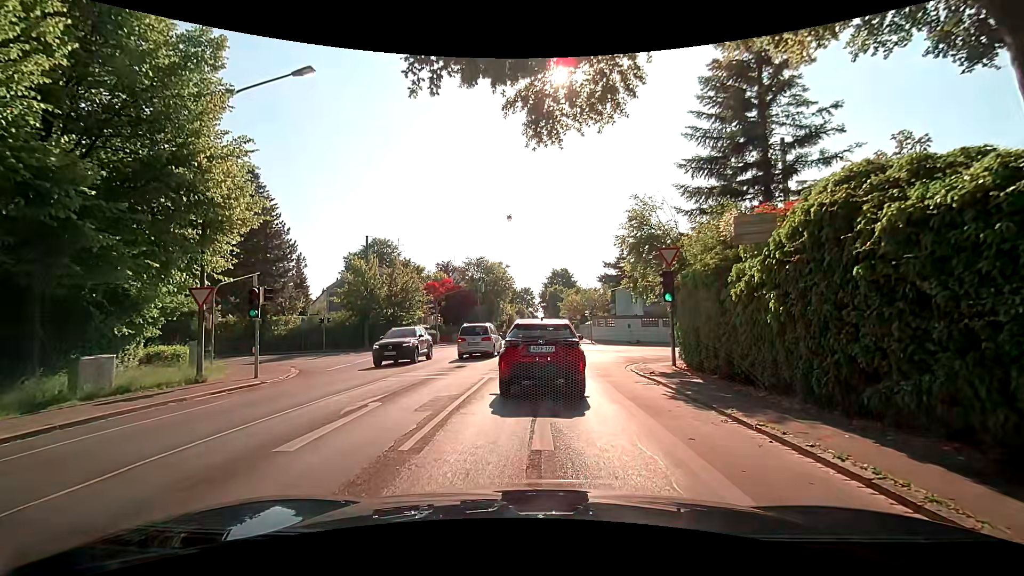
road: tertiary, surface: asphalt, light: Day
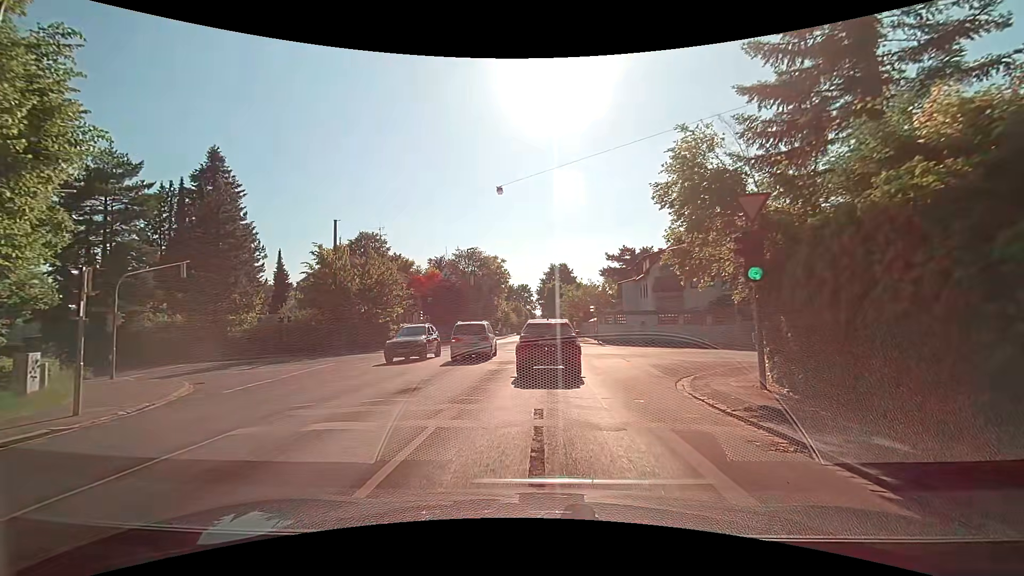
(0.0, +7.4) m; 0°
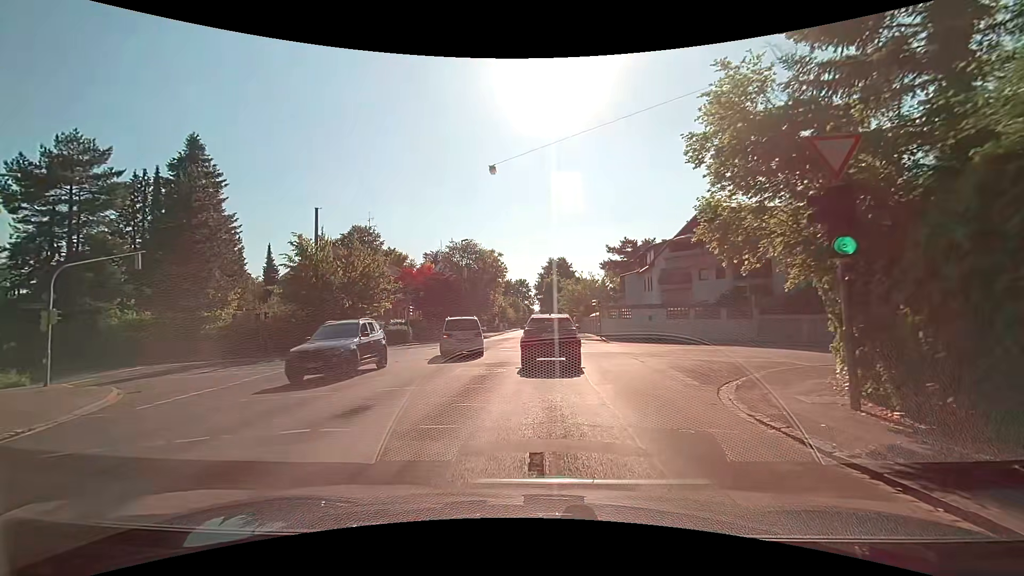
(0.0, +3.2) m; 0°
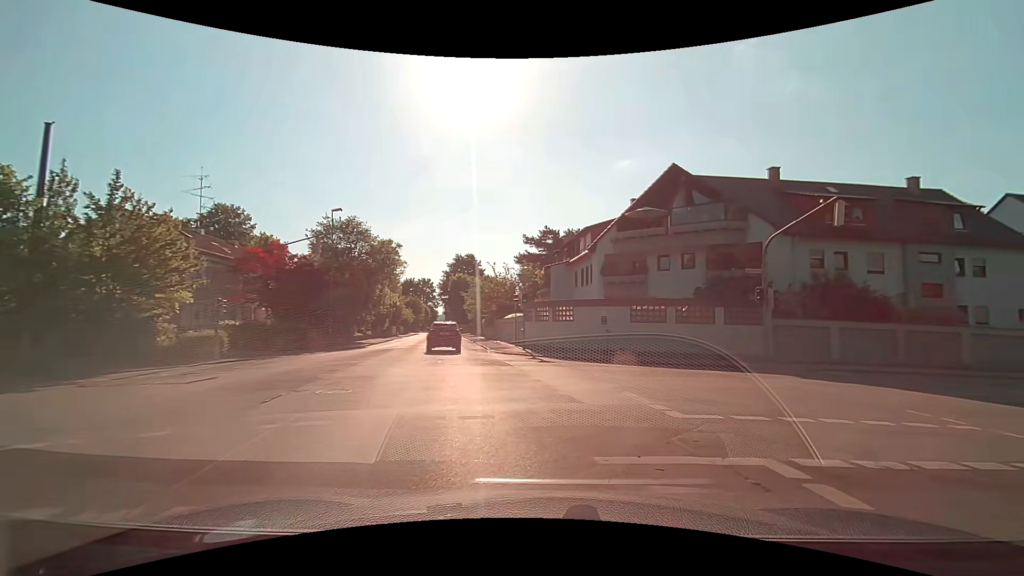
(+0.3, +14.0) m; +9°
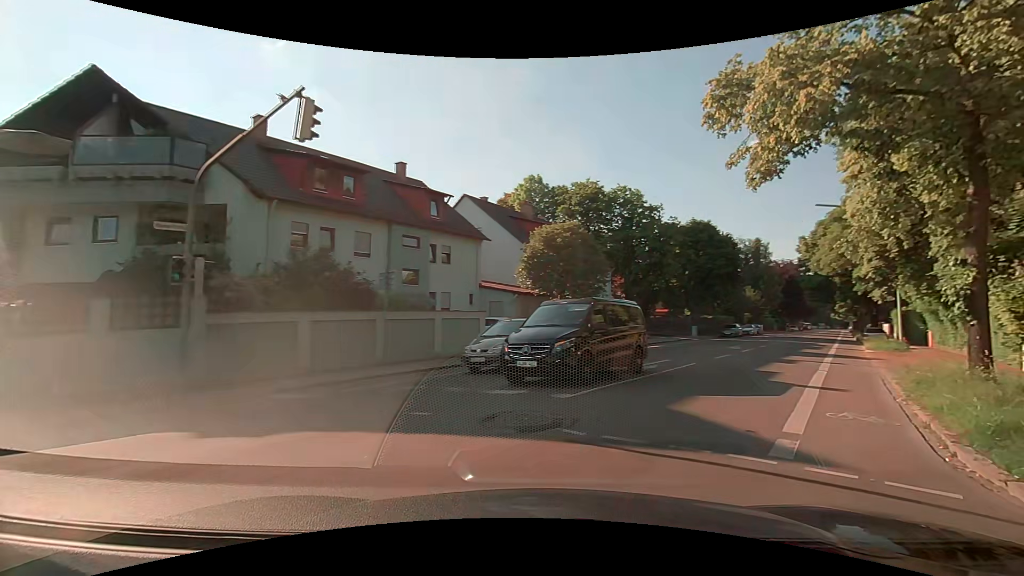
(+4.2, +8.8) m; +51°
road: secondary
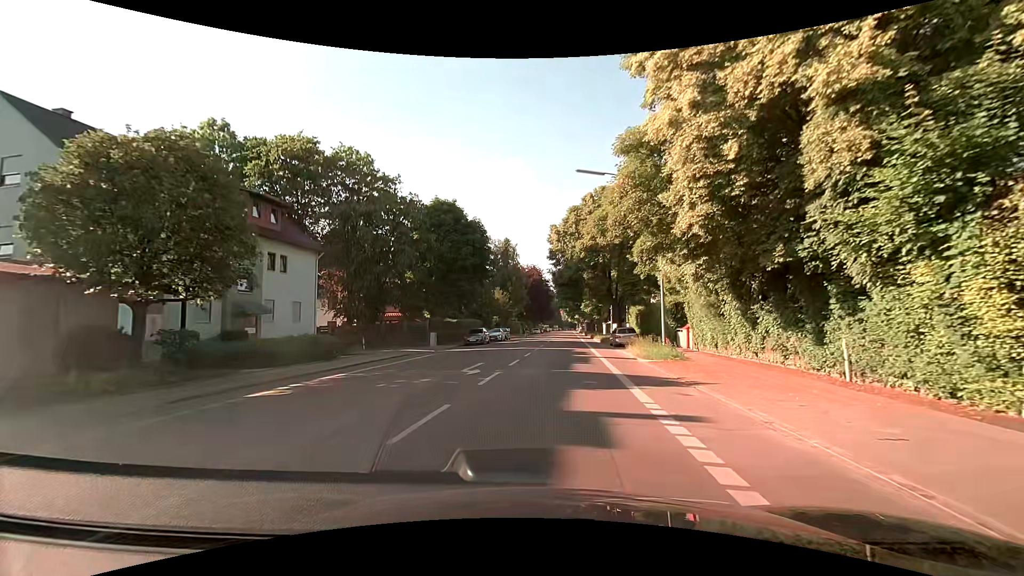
(+5.3, +14.4) m; +28°
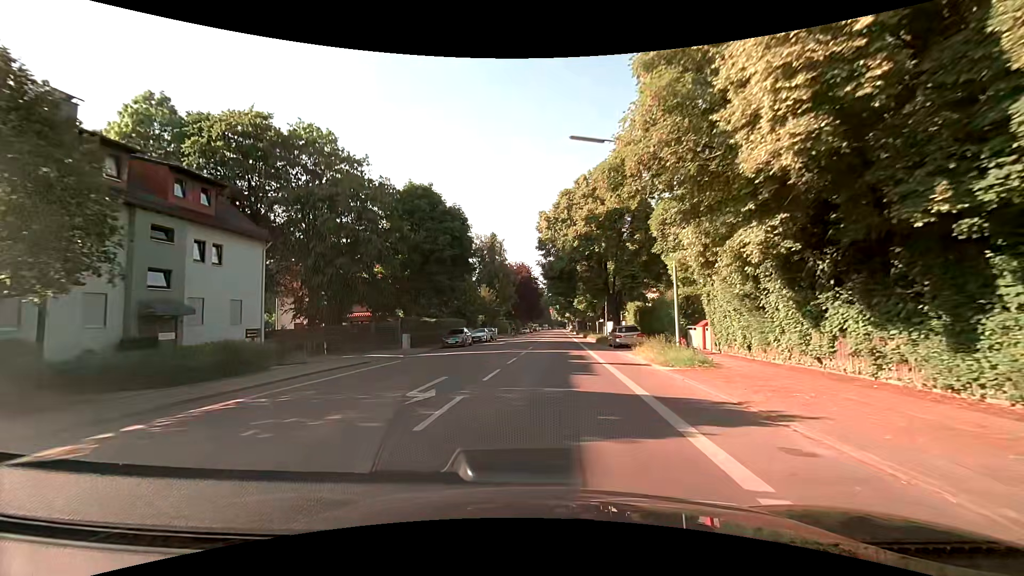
(+0.1, +5.2) m; +3°
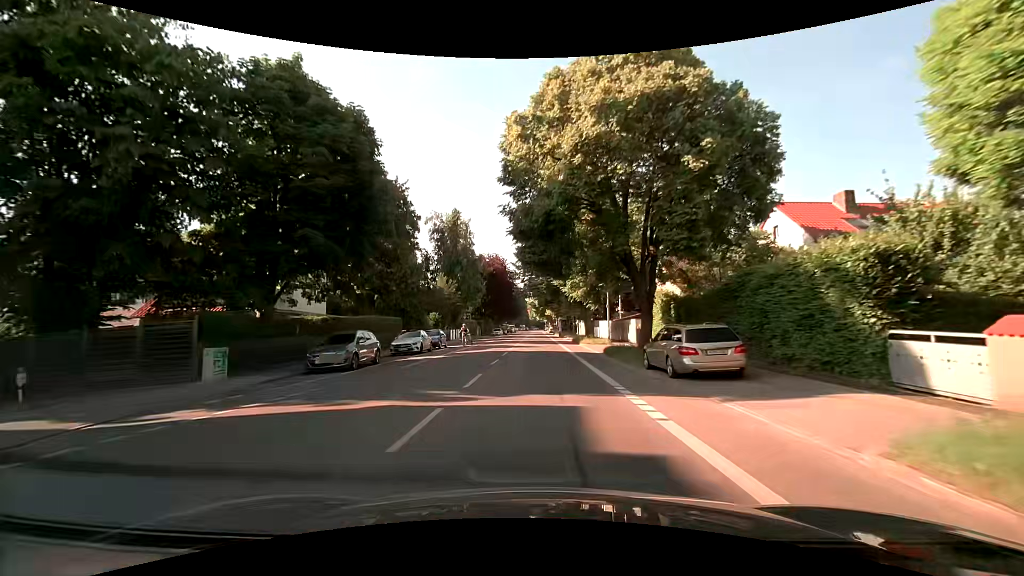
(+0.1, +19.1) m; +2°
(0, +10) (0, +20) (0, +30) (0, +40) (-1, +50) (-1, +60) (-1, +70) (-1, +80) (-1, +90) (-1, +100) m
